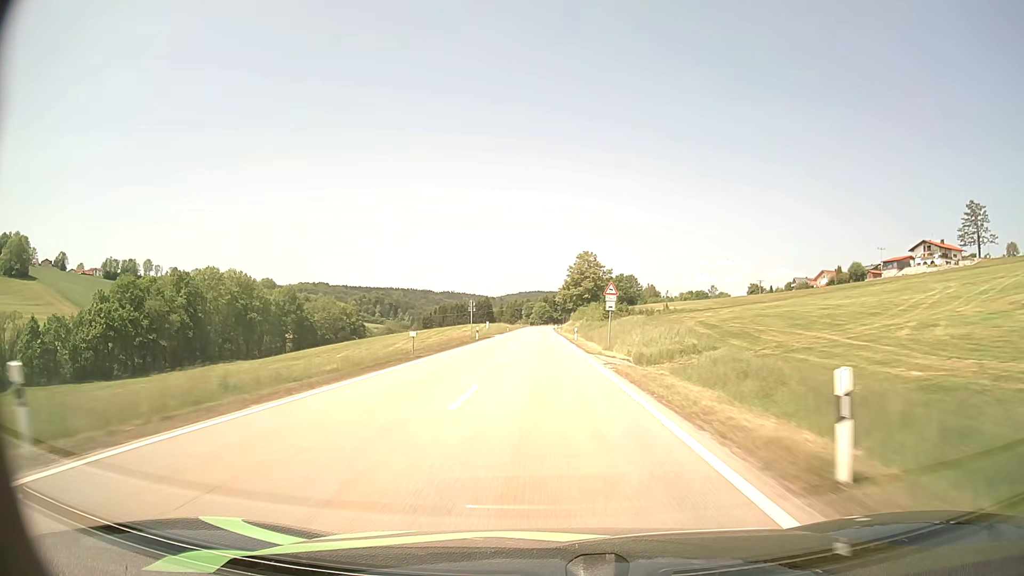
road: secondary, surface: asphalt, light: Day
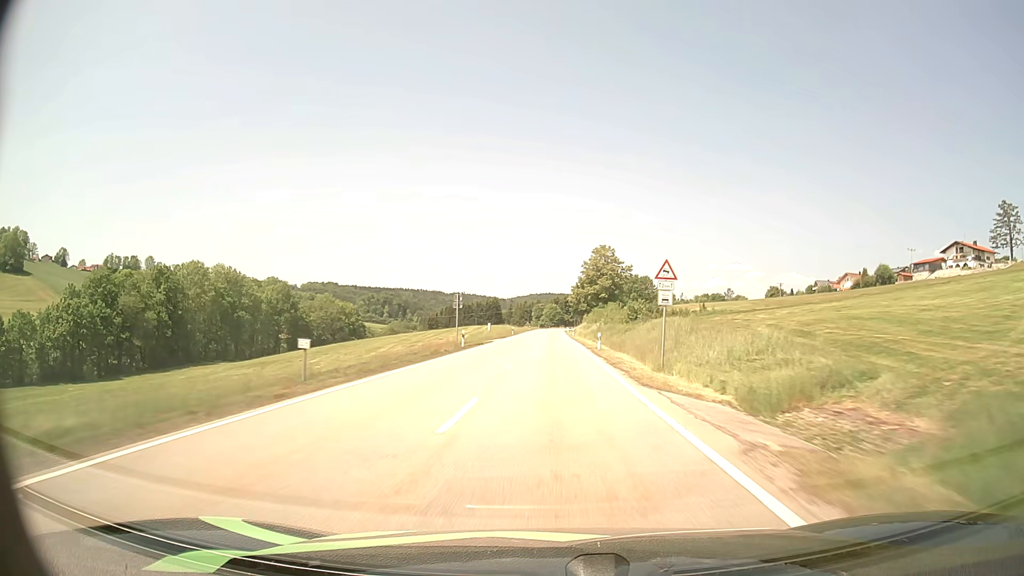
(-0.2, +15.1) m; -1°
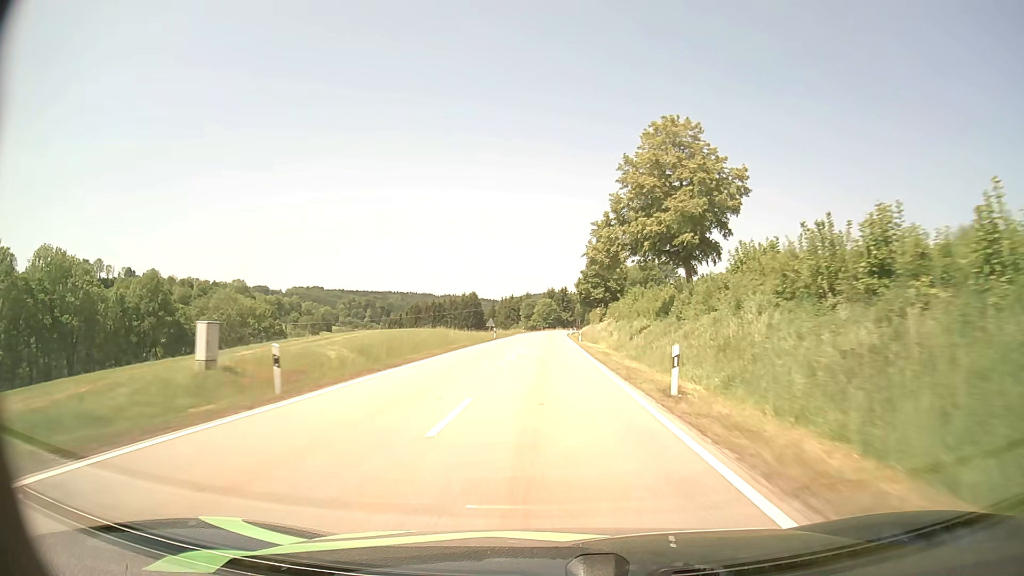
(+0.8, +75.8) m; 0°
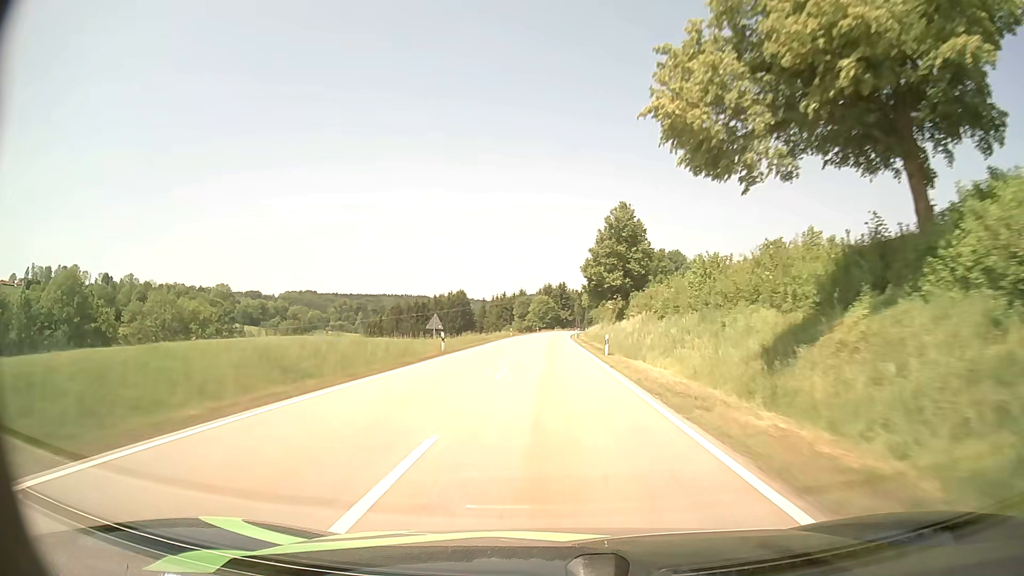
(+0.1, +30.1) m; 0°
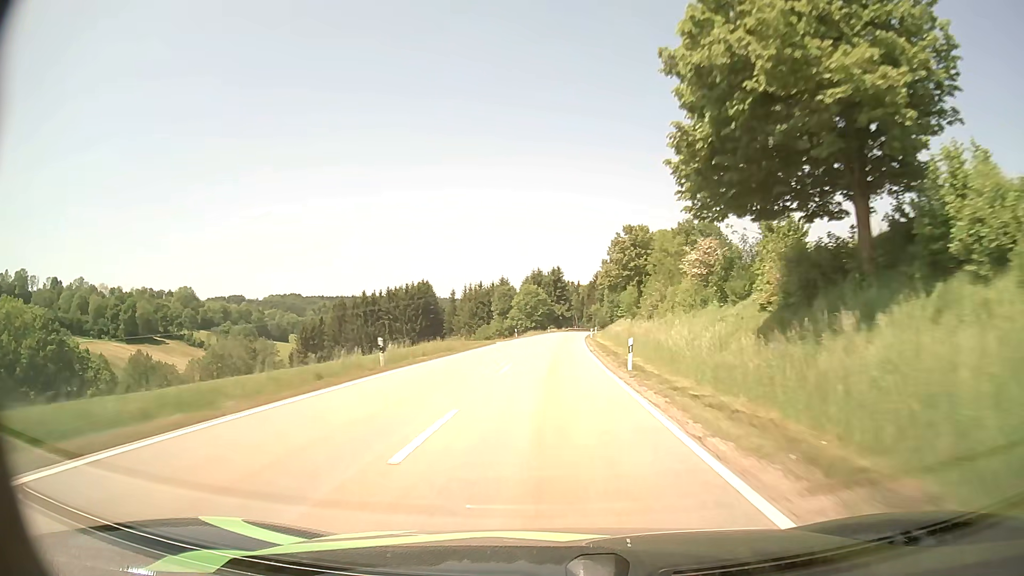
(+0.6, +61.1) m; +1°
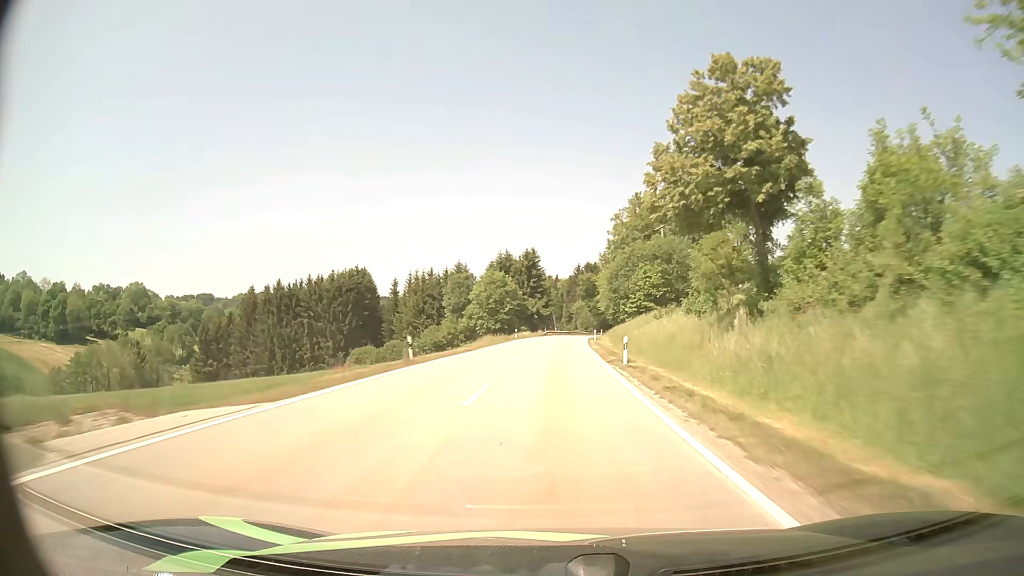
(+0.8, +46.5) m; +2°
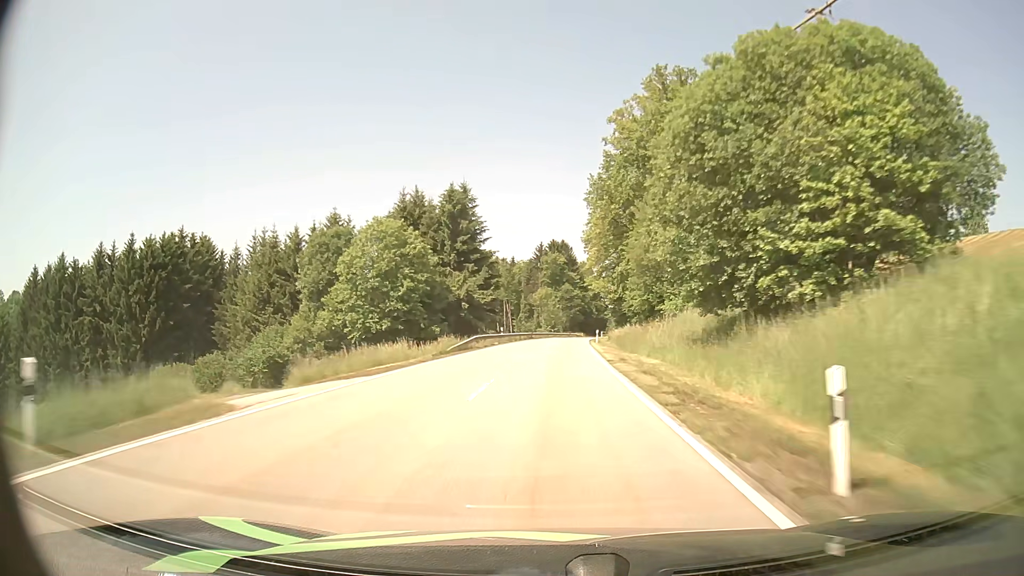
(+1.9, +63.0) m; +3°
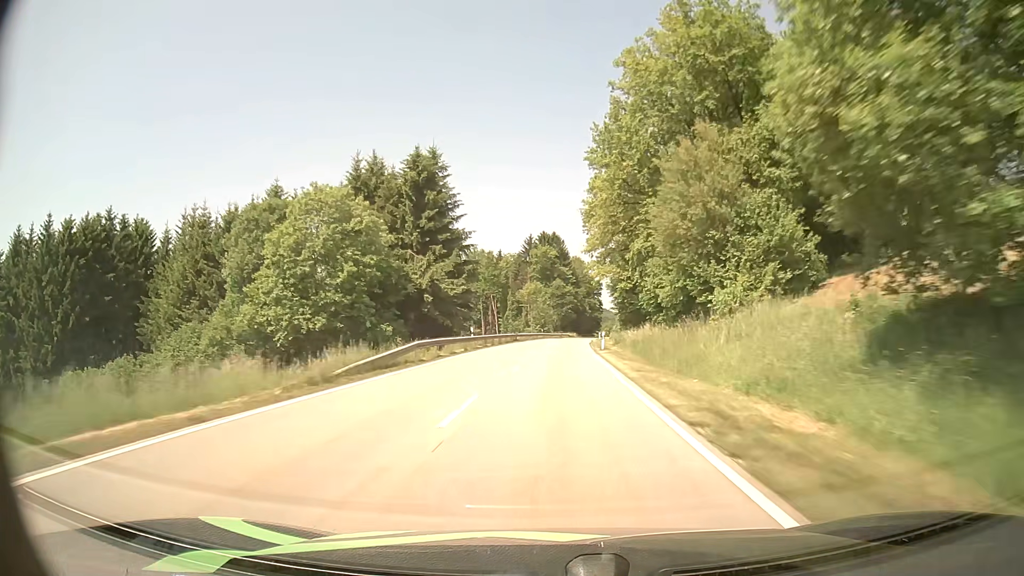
(+0.1, +15.8) m; +1°
(0, +10) (0, +20) (0, +30) (+1, +40) (+1, +50) (+2, +60) (+3, +70) (+3, +80) (+4, +90) (+5, +100) m
